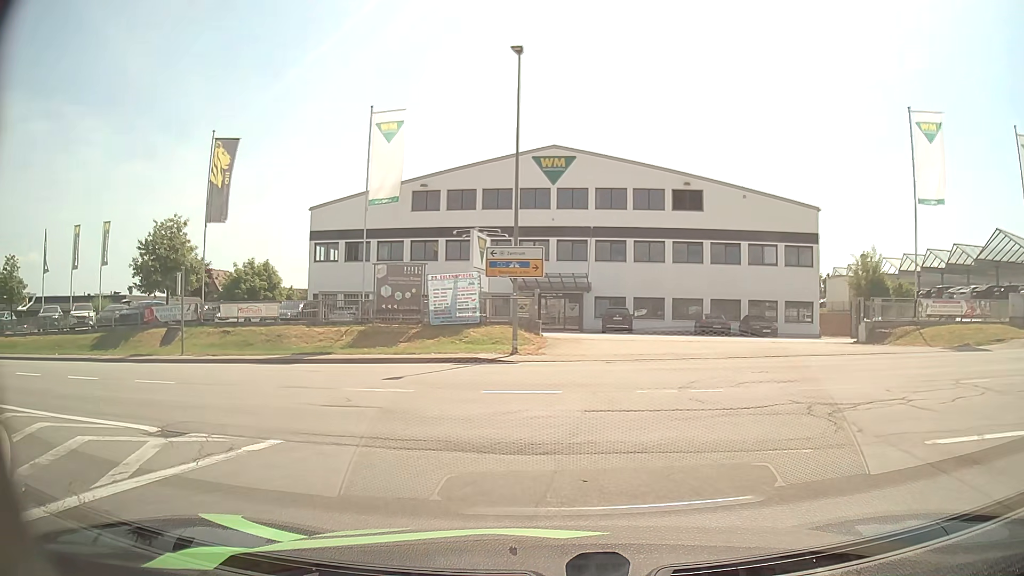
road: secondary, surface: asphalt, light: Day
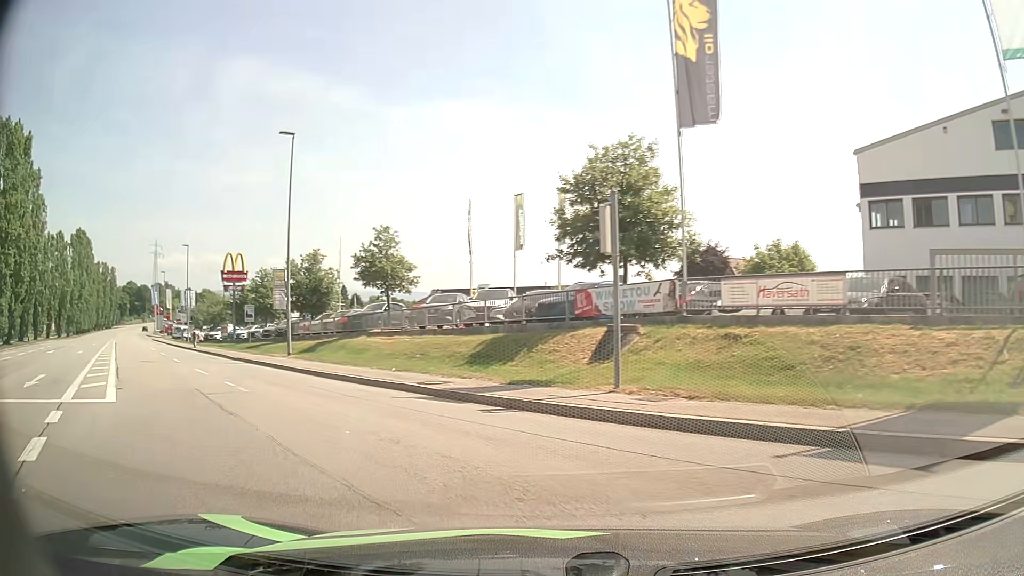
(-6.0, +15.4) m; -45°
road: tertiary
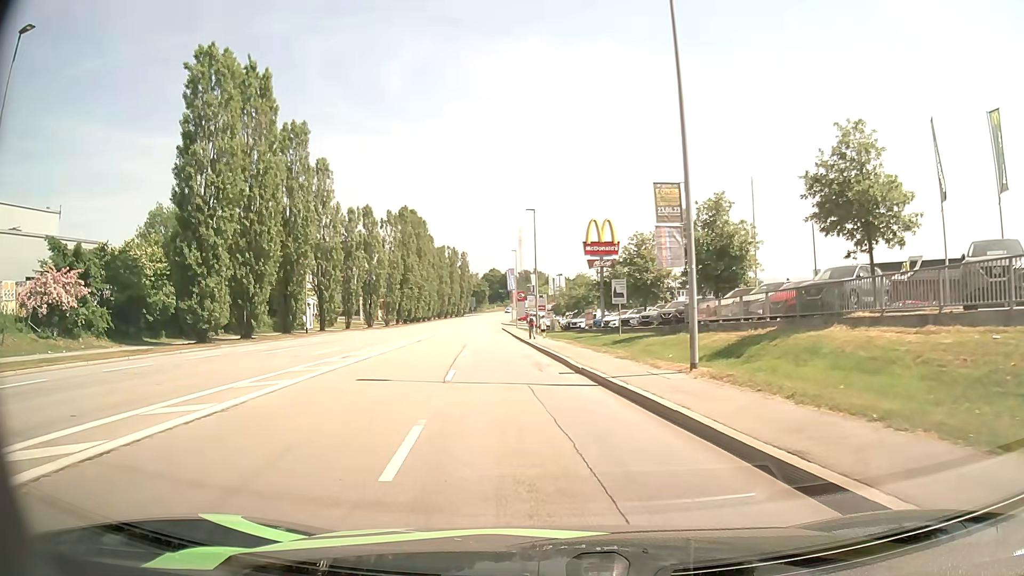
(-5.8, +15.6) m; -33°
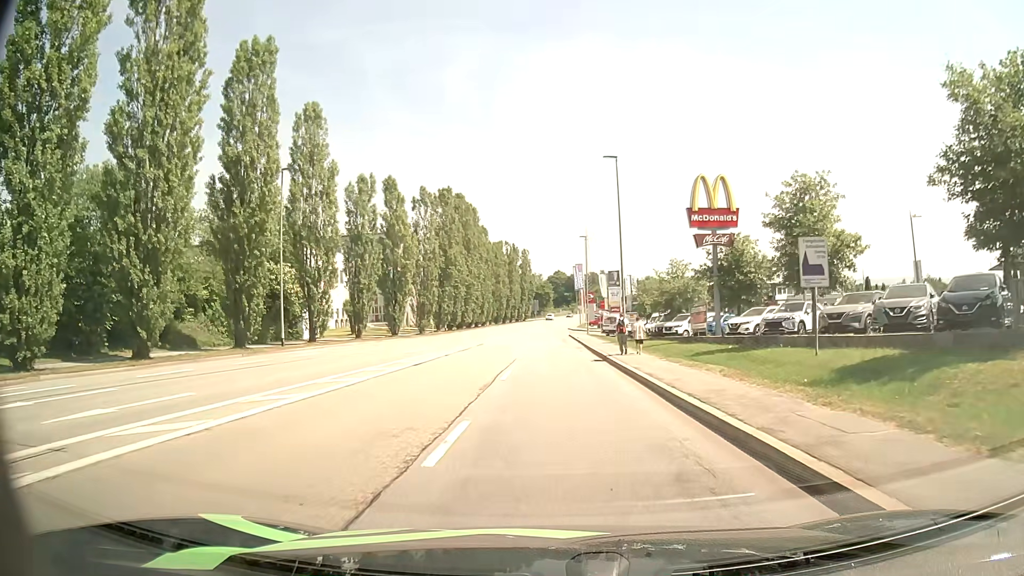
(-1.4, +18.9) m; -7°
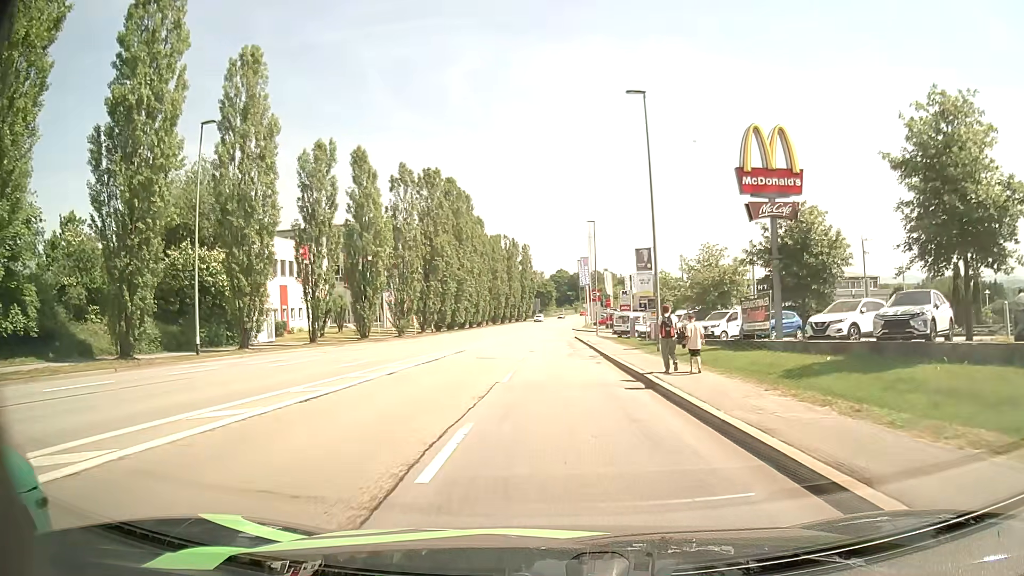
(+0.1, +10.7) m; +1°
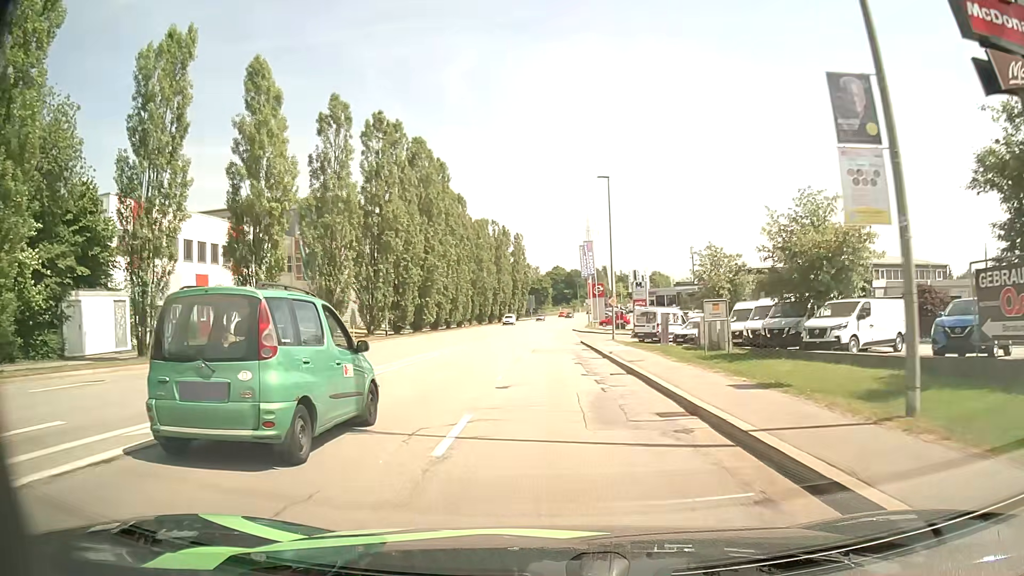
(0.0, +18.7) m; 0°
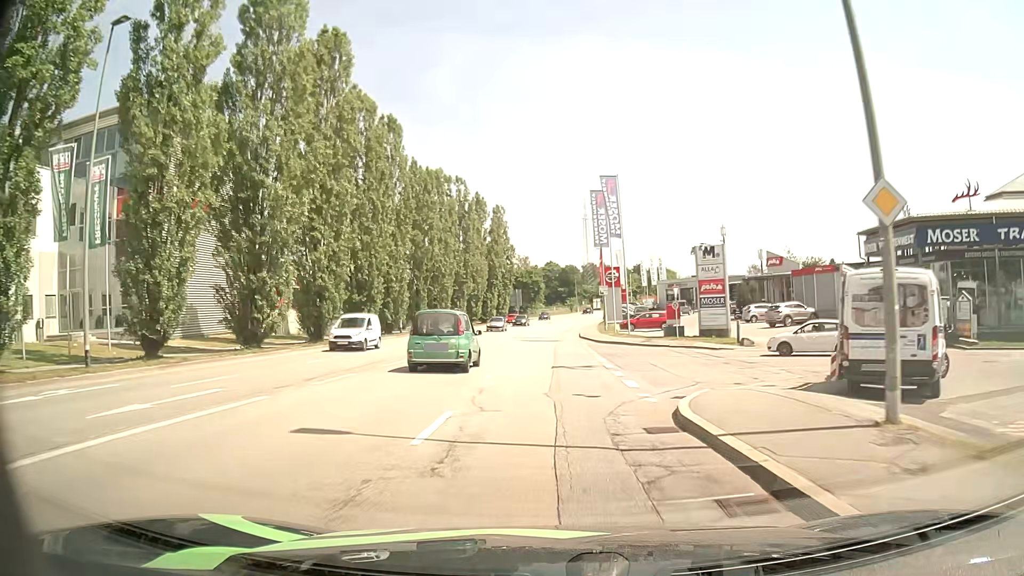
(+0.4, +35.5) m; +1°
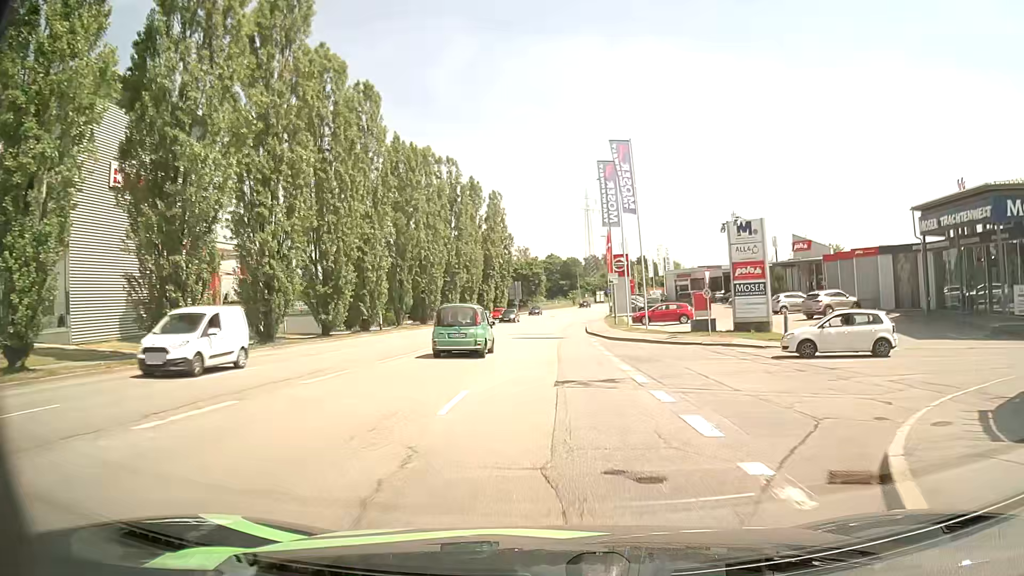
(0.0, +7.1) m; 0°
(0, +10) (0, +20) (0, +30) (0, +40) (0, +50) (+1, +60) (+1, +70) (+2, +80) (+4, +90) (+5, +100) m
